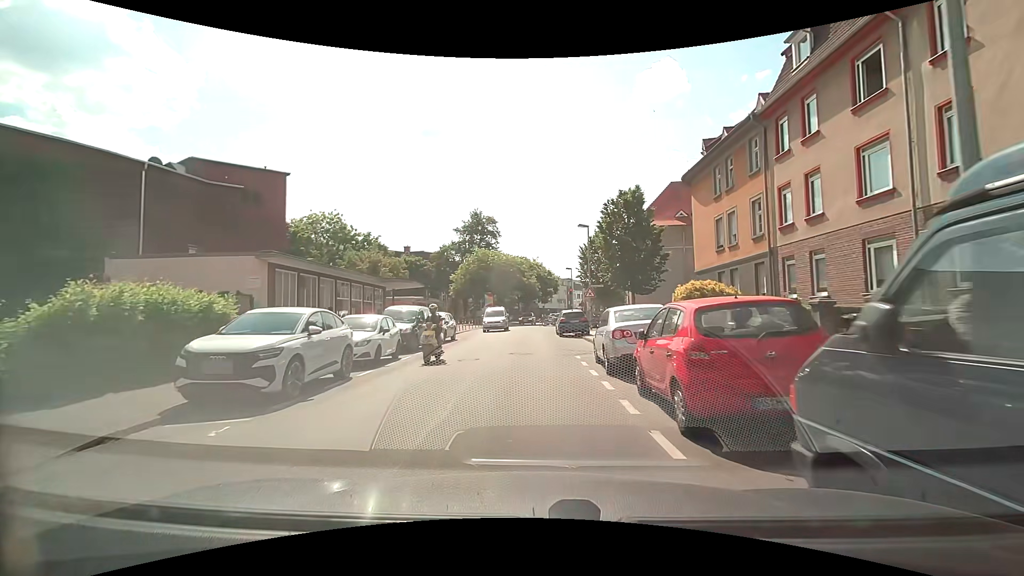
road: residential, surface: asphalt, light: Day
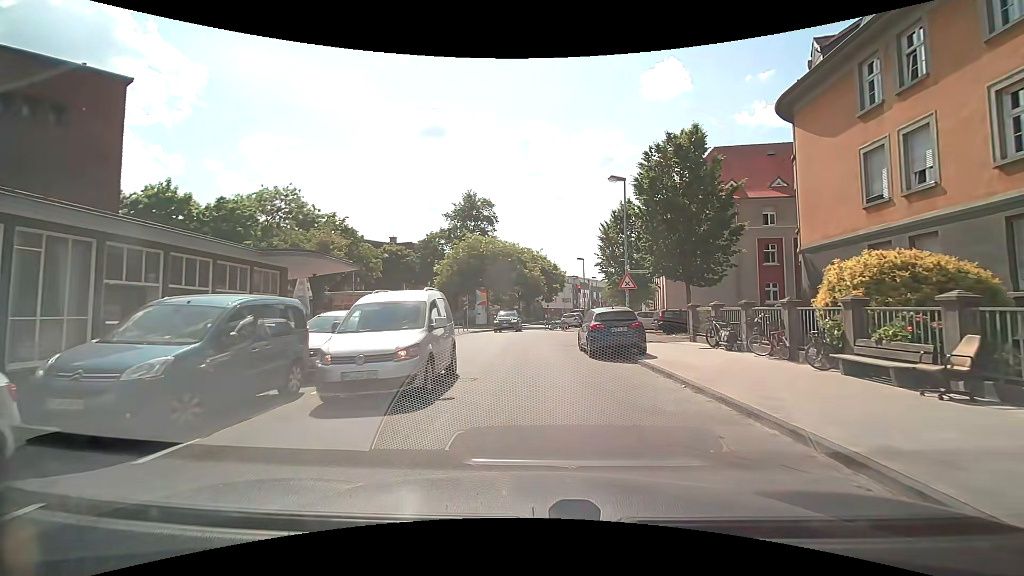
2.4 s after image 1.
(-0.3, +13.1) m; -1°
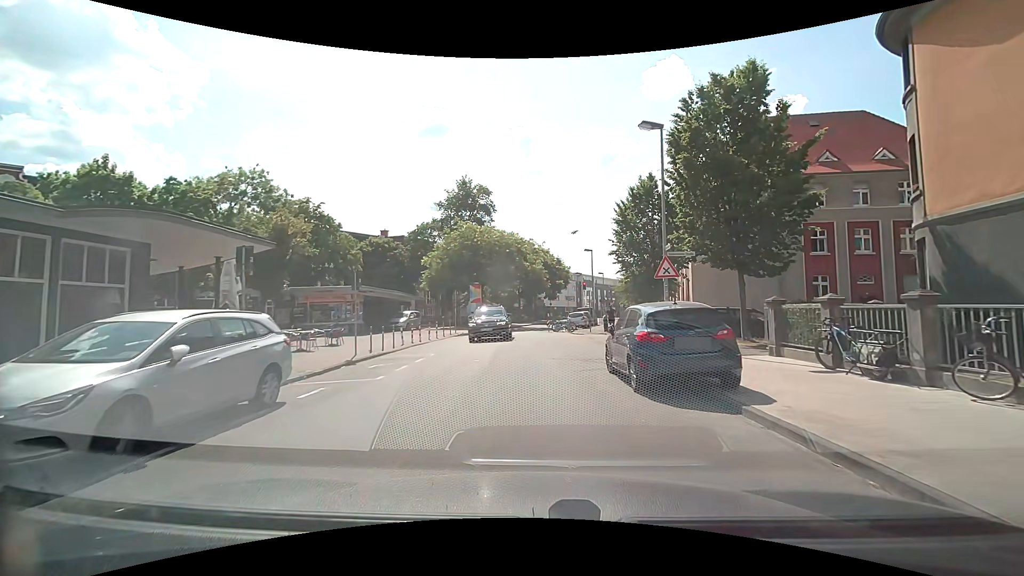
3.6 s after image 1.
(0.0, +6.6) m; 0°
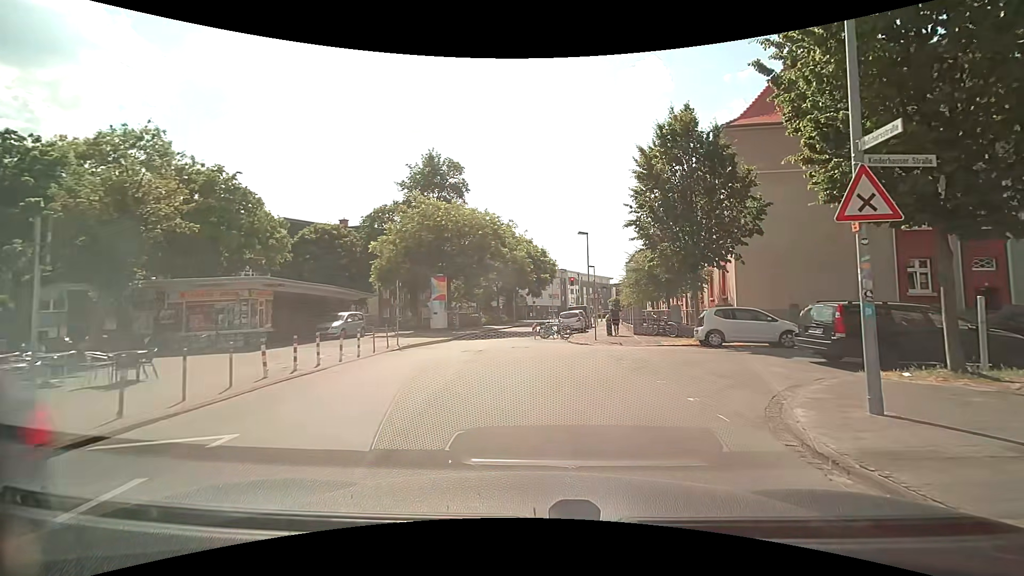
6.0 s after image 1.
(-0.1, +10.4) m; +1°
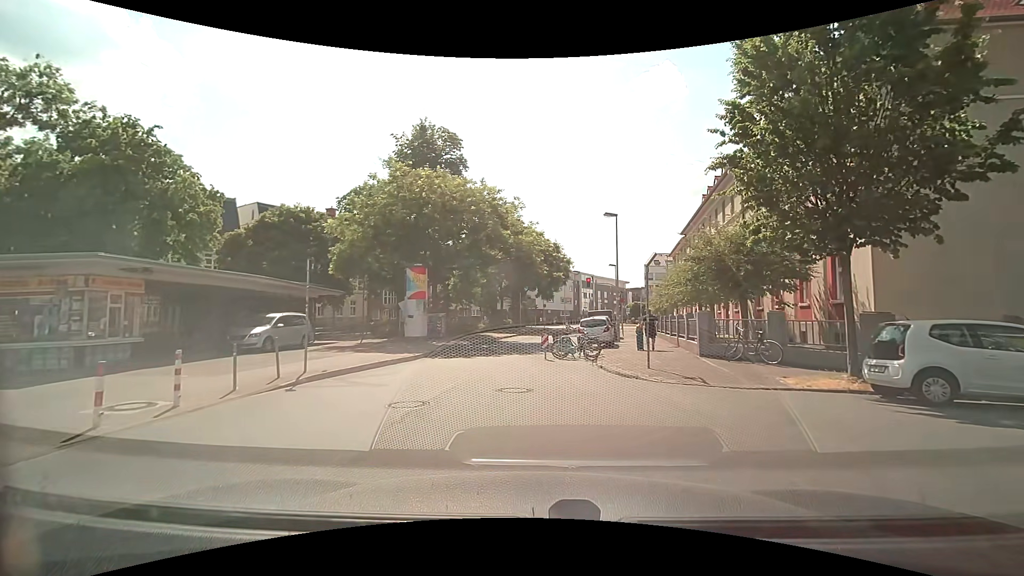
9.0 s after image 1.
(+0.1, +9.4) m; 0°
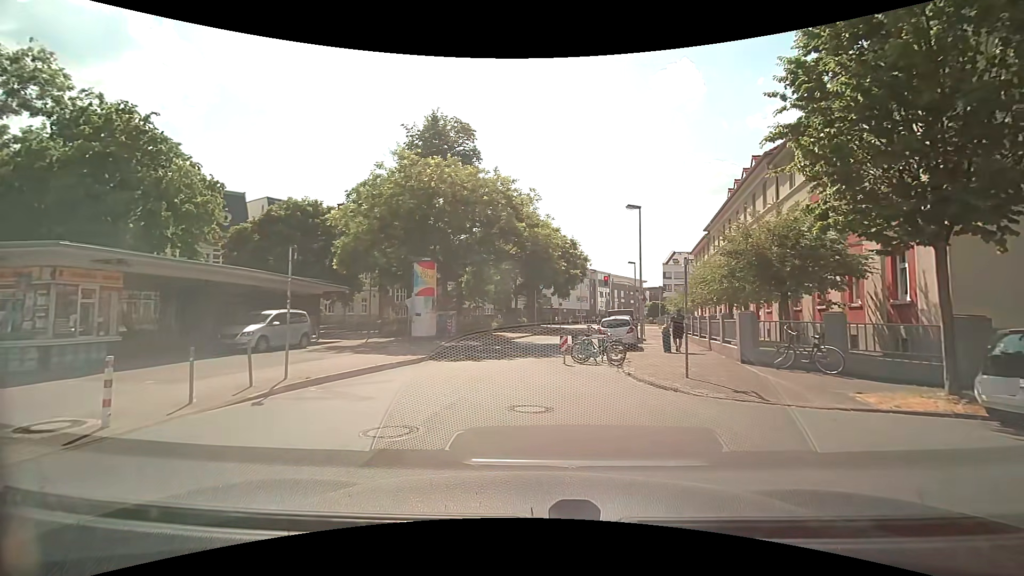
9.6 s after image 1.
(0.0, +1.9) m; -3°
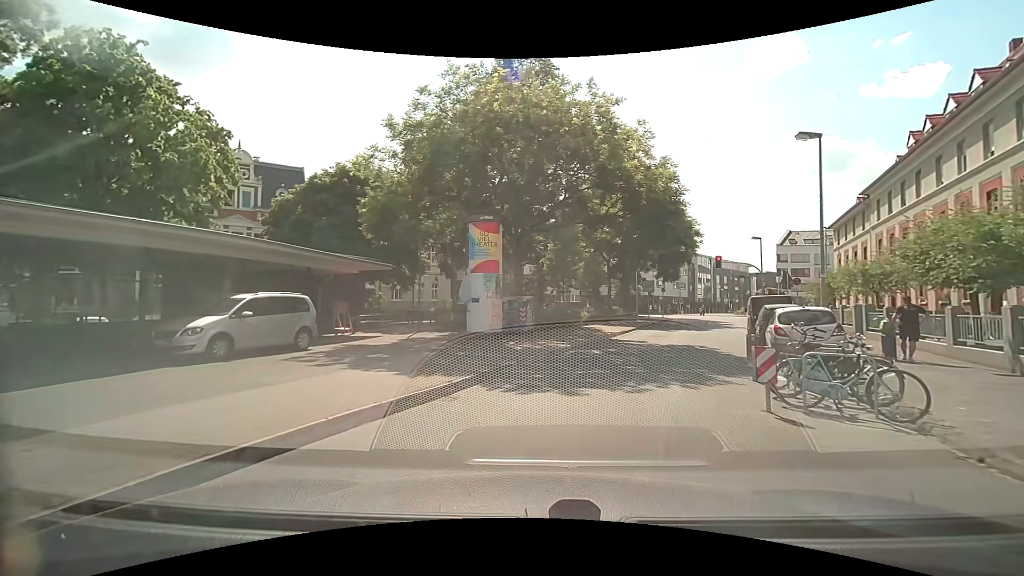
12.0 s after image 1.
(-0.7, +8.5) m; -10°
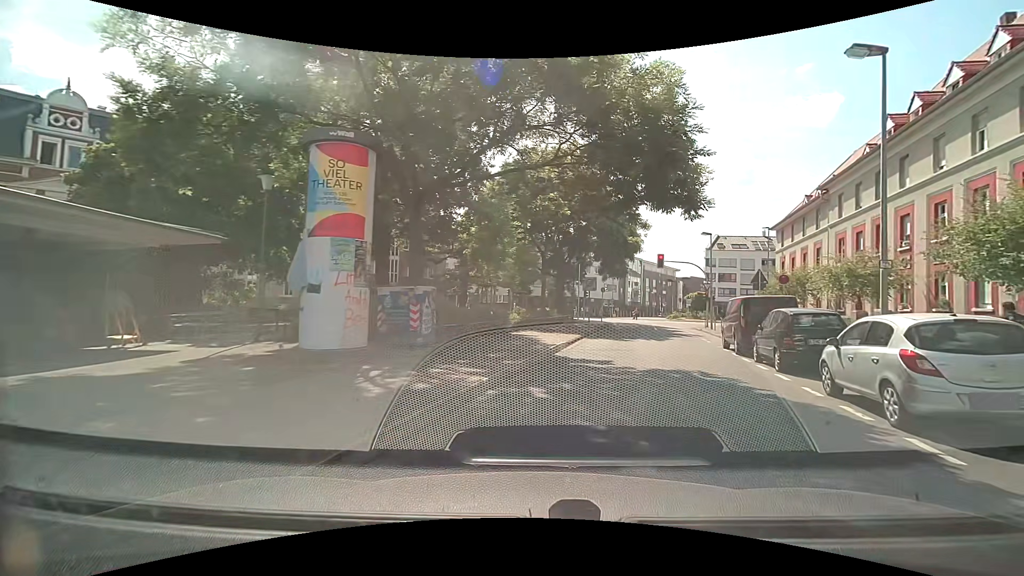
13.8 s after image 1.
(+0.5, +7.6) m; +10°
